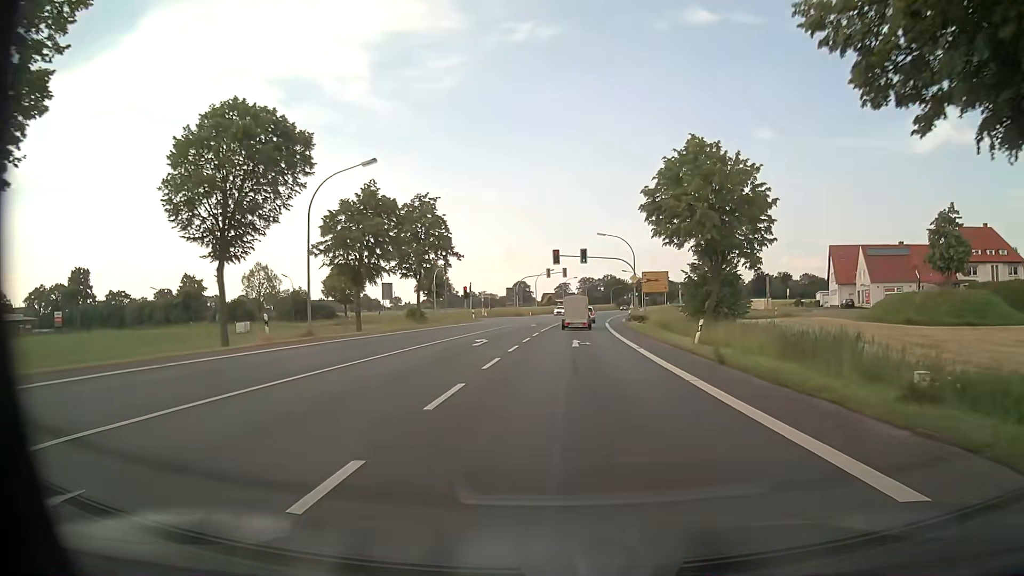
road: primary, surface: asphalt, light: Day
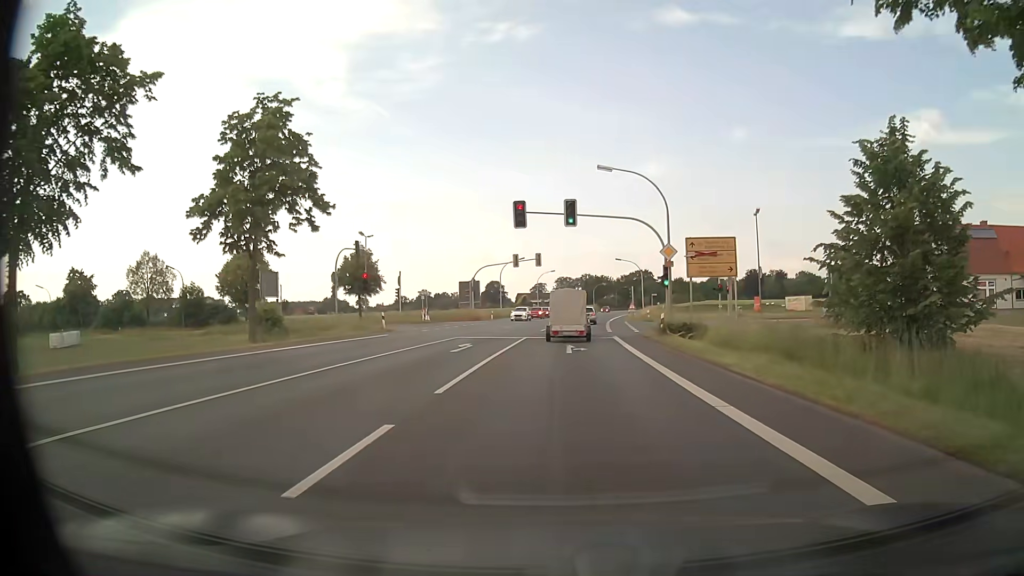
(+0.6, +27.9) m; +2°
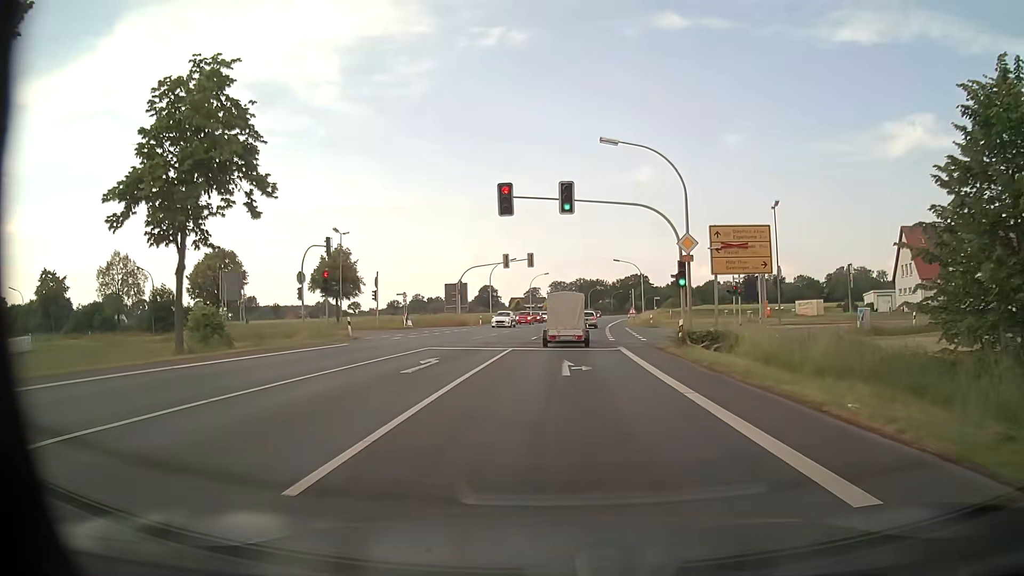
(0.0, +5.8) m; 0°
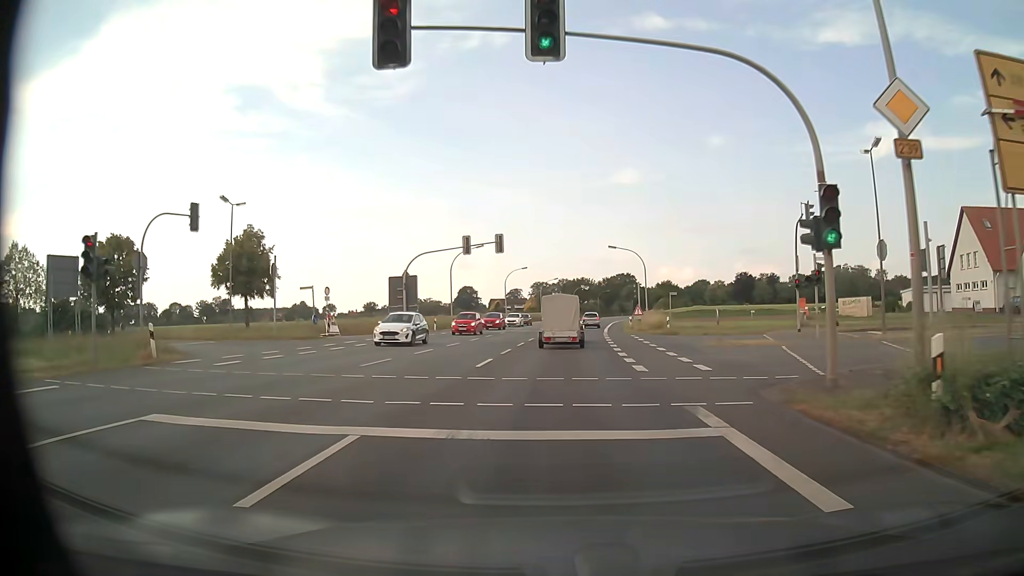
(+0.4, +17.6) m; +2°
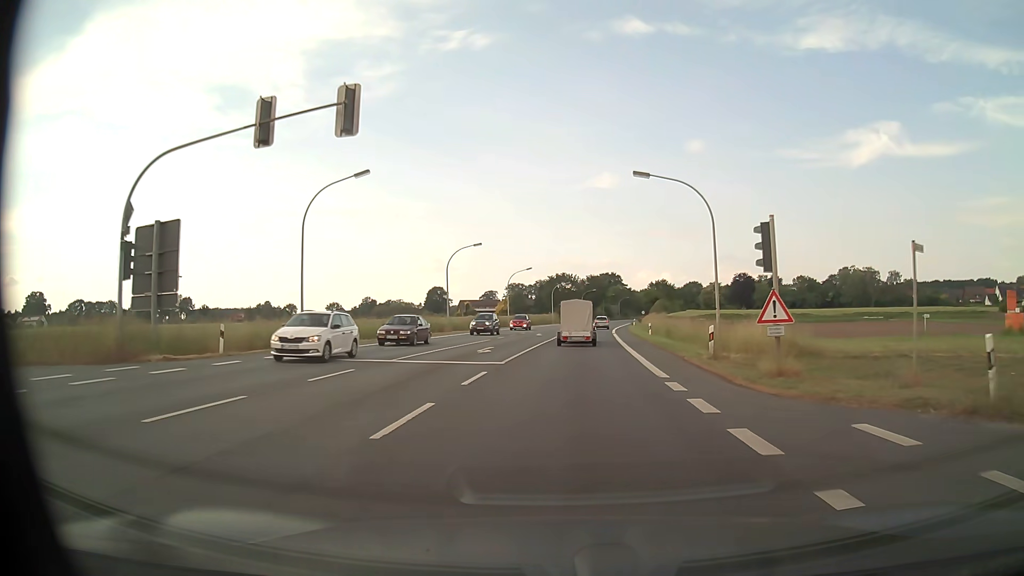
(+0.4, +34.0) m; +2°
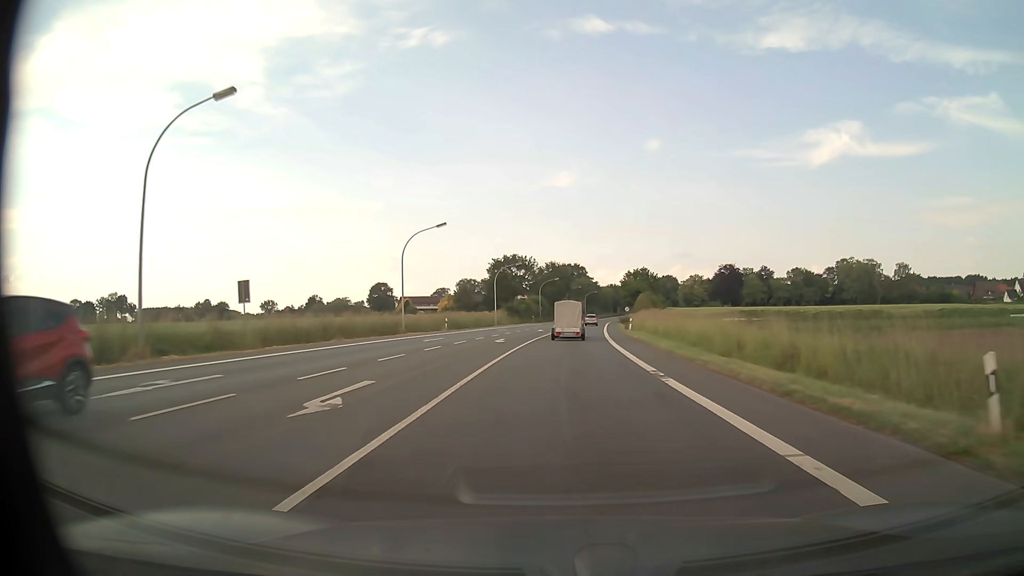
(+1.4, +41.8) m; +3°
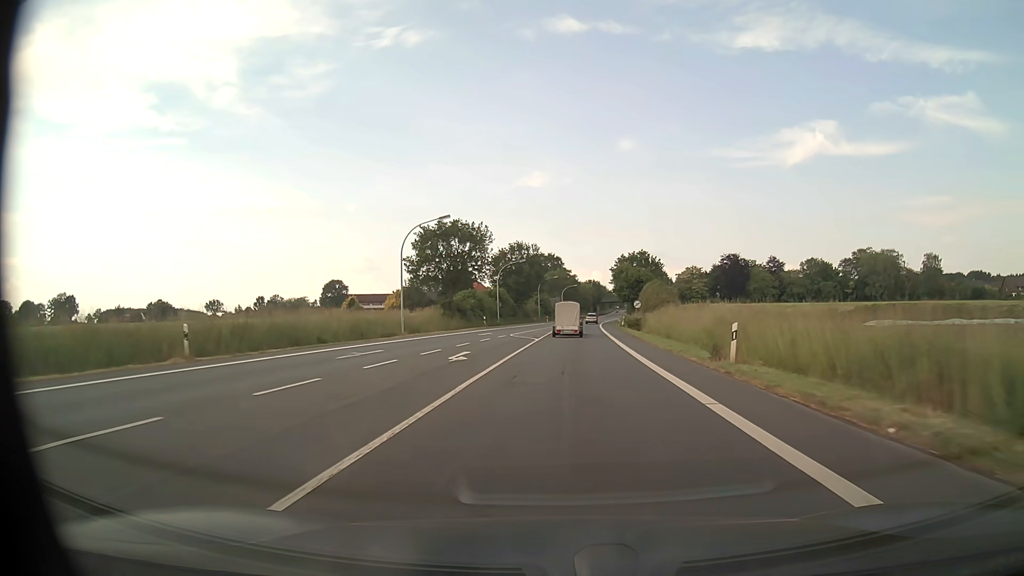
(+0.8, +39.1) m; +2°
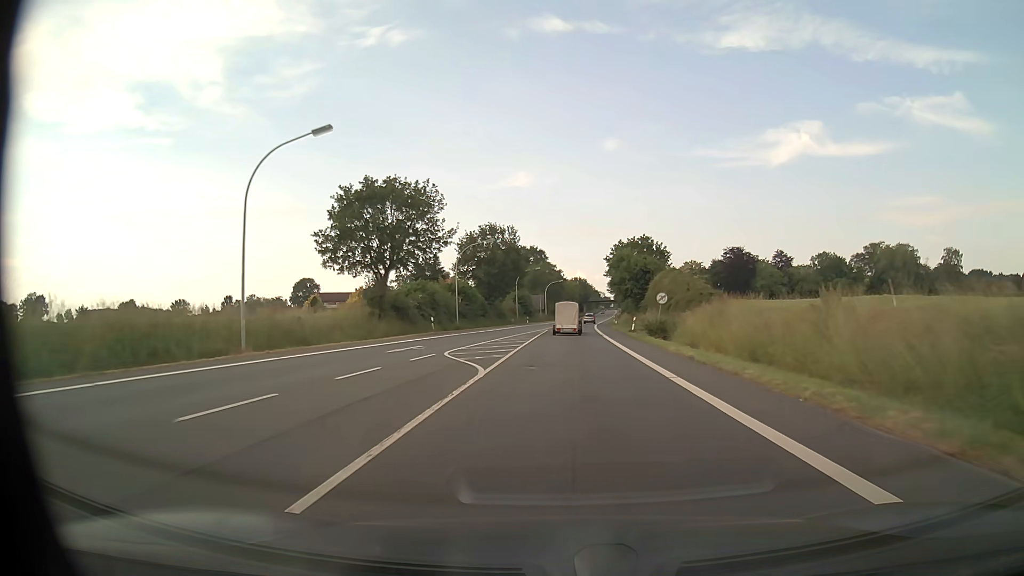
(+0.2, +21.4) m; +1°
(0, +10) (0, +20) (0, +30) (+1, +40) (+1, +50) (+2, +60) (+2, +70) (+3, +80) (+3, +90) (+4, +100) m
